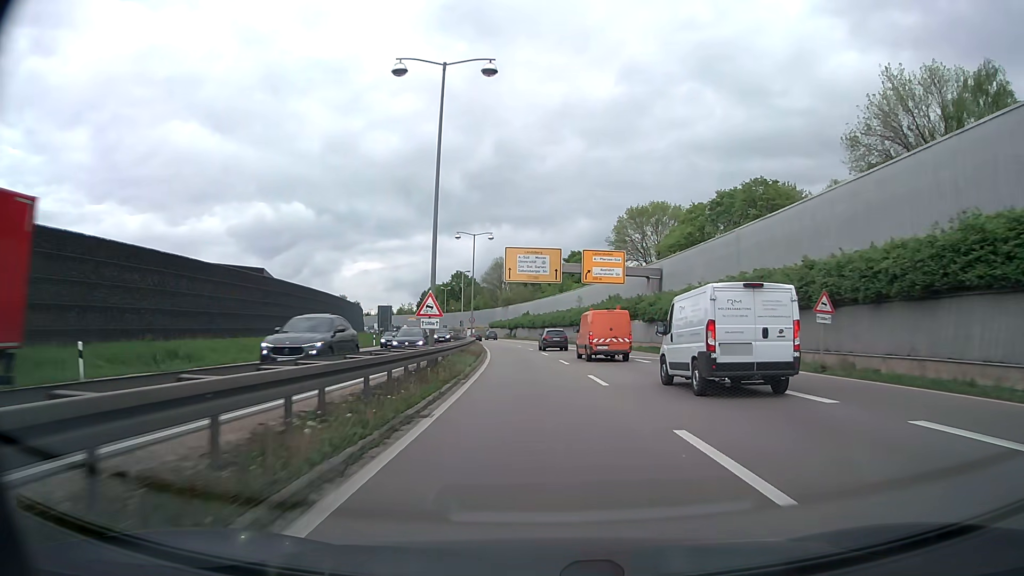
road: trunk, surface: asphalt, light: Day
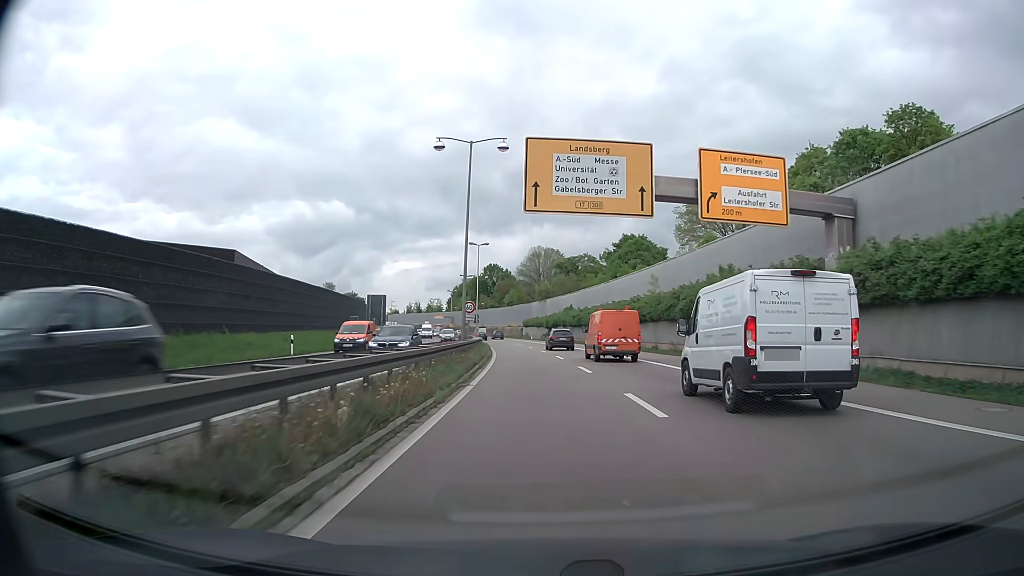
(-0.9, +30.5) m; -3°
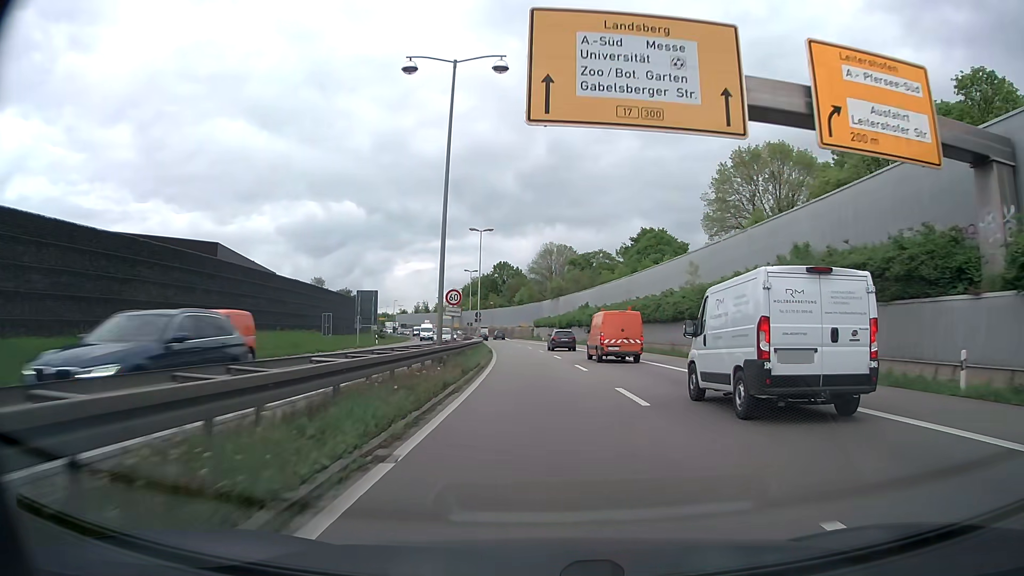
(-0.1, +10.1) m; -1°
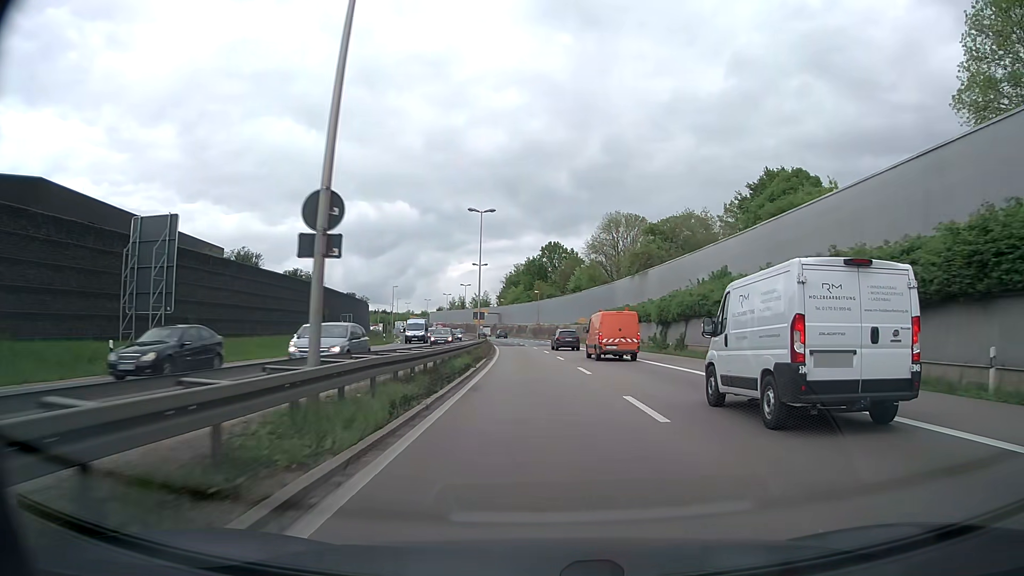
(-2.1, +50.4) m; -5°
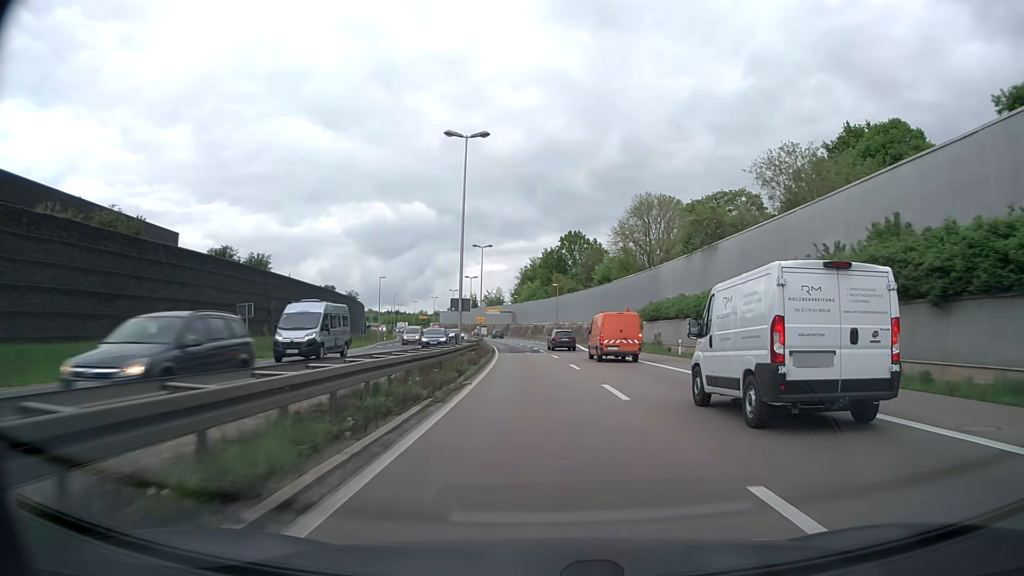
(-0.3, +20.4) m; -2°
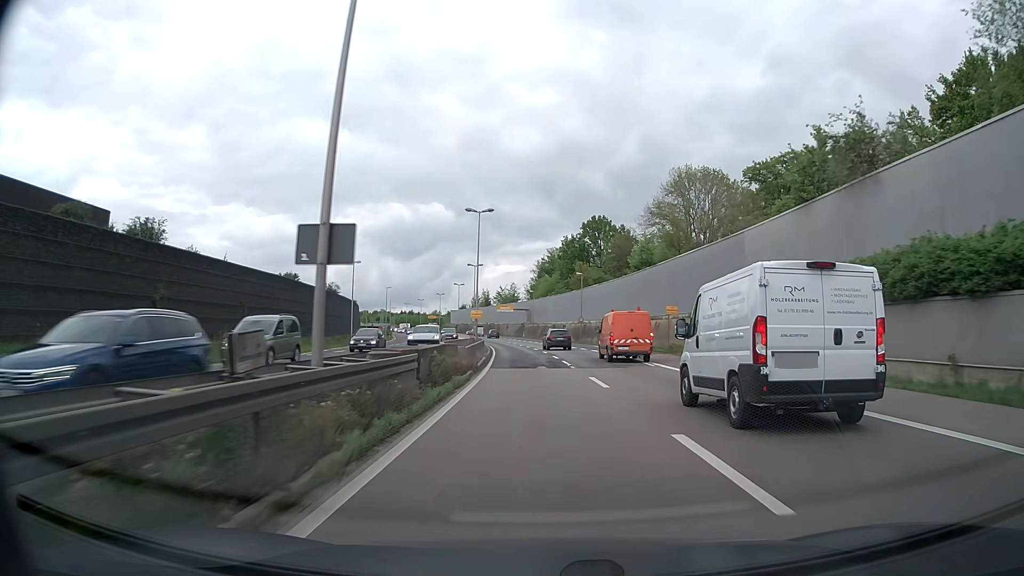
(-0.3, +21.0) m; -1°
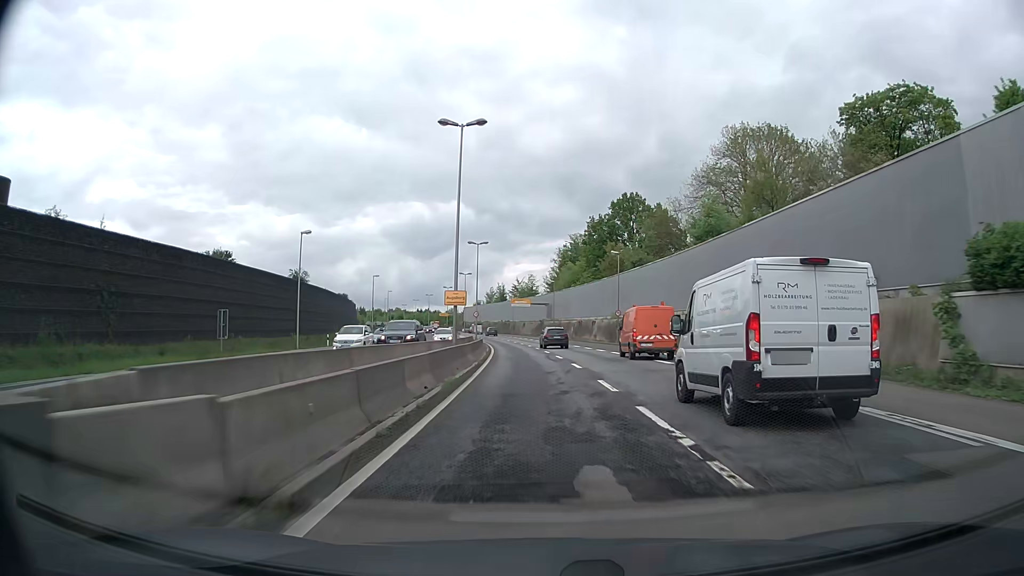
(-0.3, +21.1) m; -2°
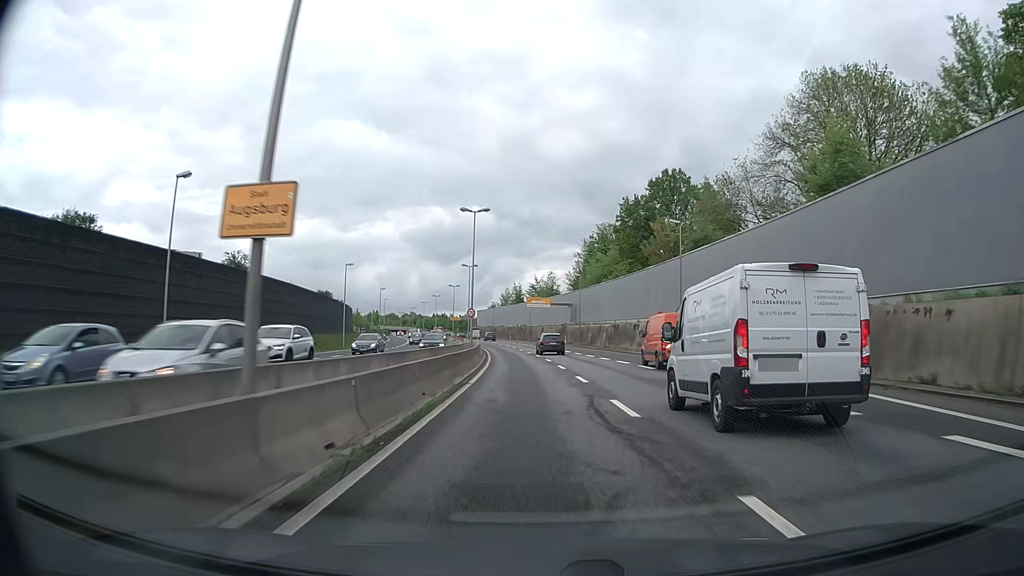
(-0.3, +21.3) m; -2°
(0, +10) (0, +20) (-1, +30) (-1, +40) (-2, +50) (-3, +60) (-4, +70) (-5, +80) (-7, +90) (-8, +100) m
